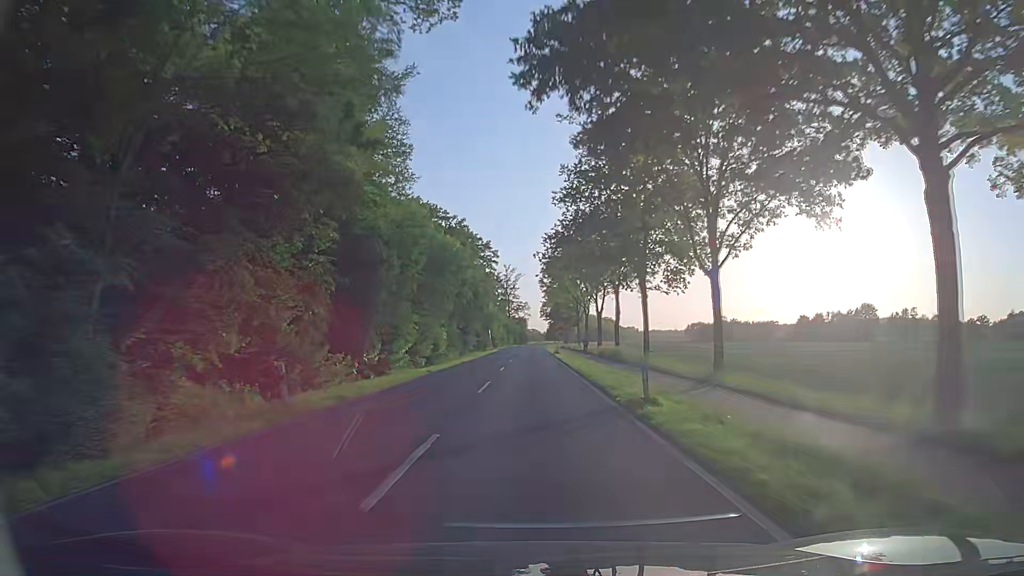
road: secondary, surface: asphalt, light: Day
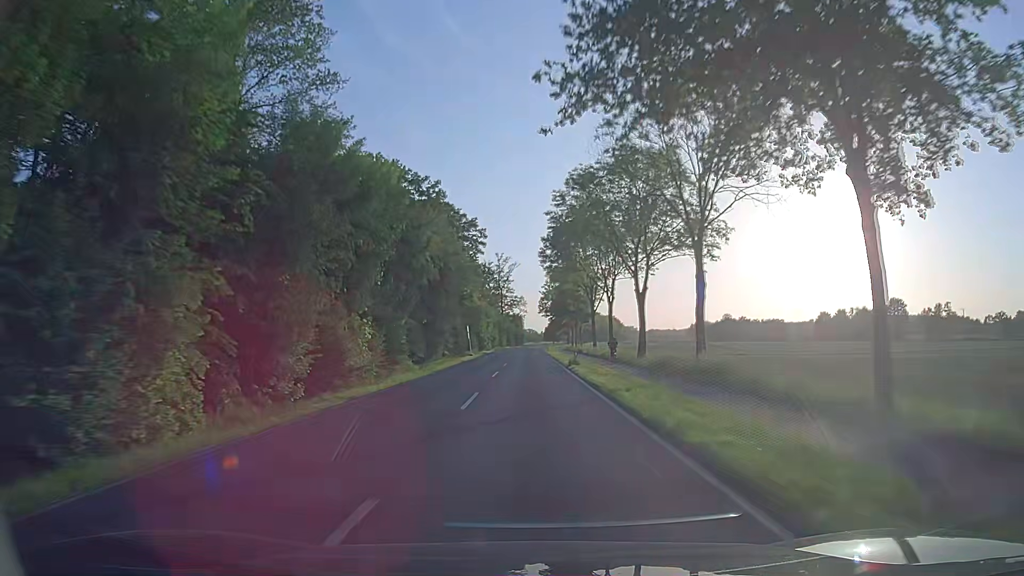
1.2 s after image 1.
(+0.4, +28.1) m; +1°
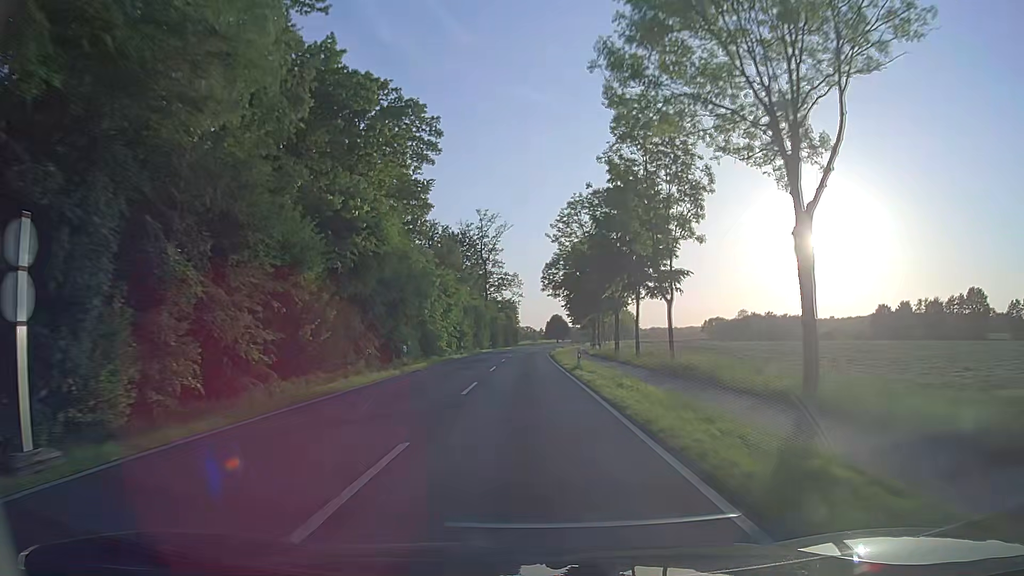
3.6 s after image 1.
(+0.3, +56.8) m; 0°
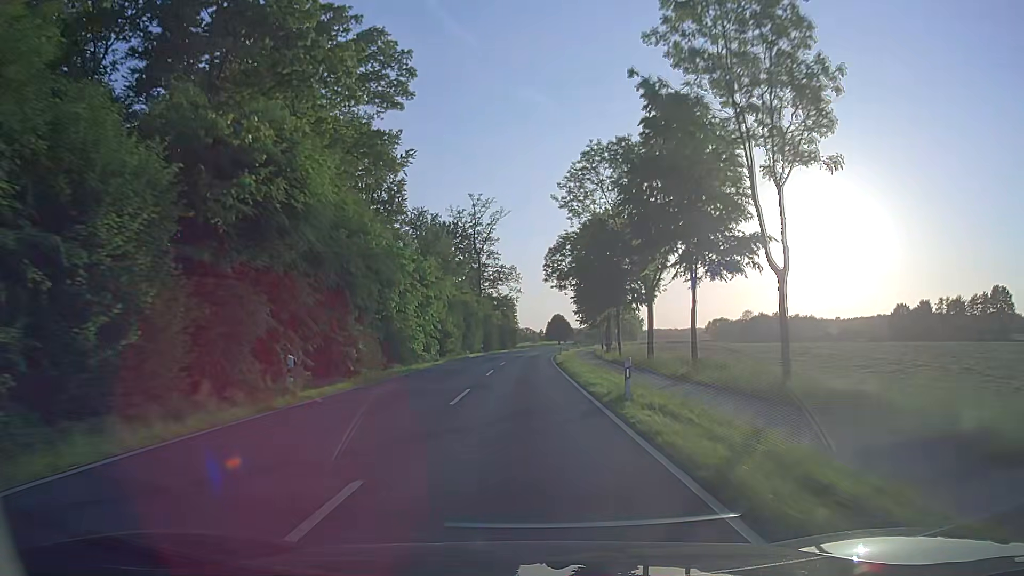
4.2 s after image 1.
(0.0, +14.2) m; 0°
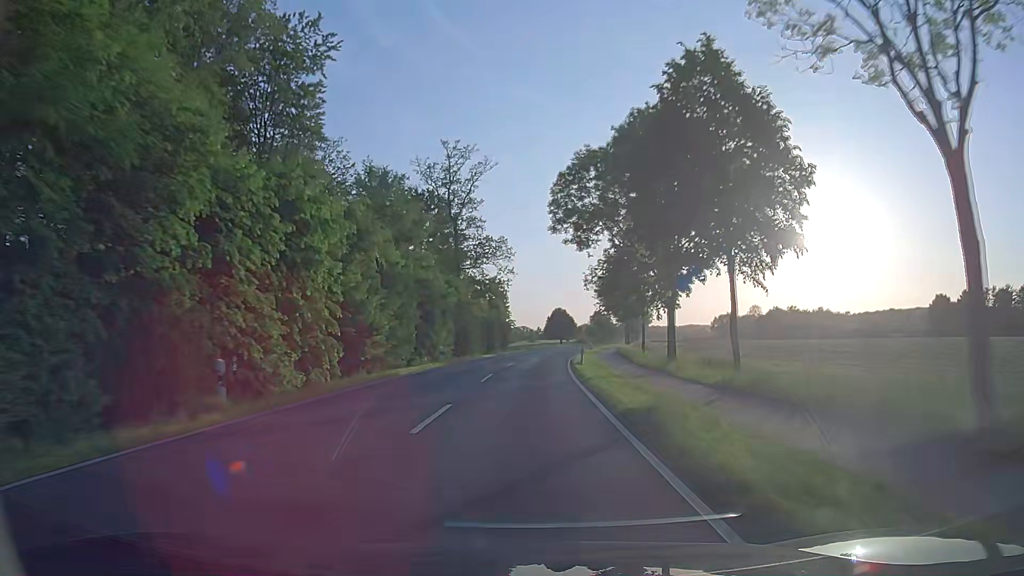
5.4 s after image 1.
(0.0, +28.4) m; 0°
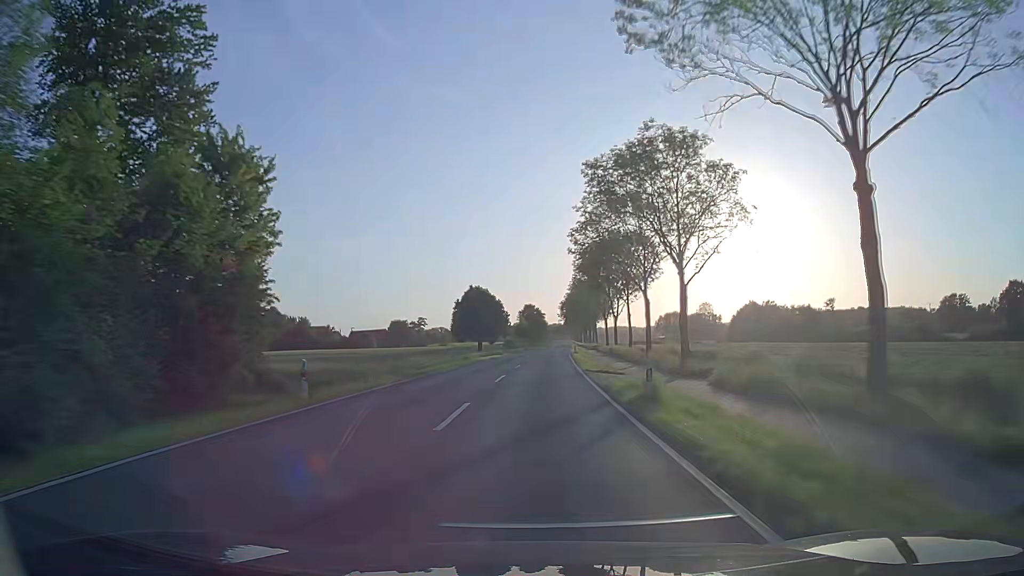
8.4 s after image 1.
(+3.5, +71.1) m; +7°
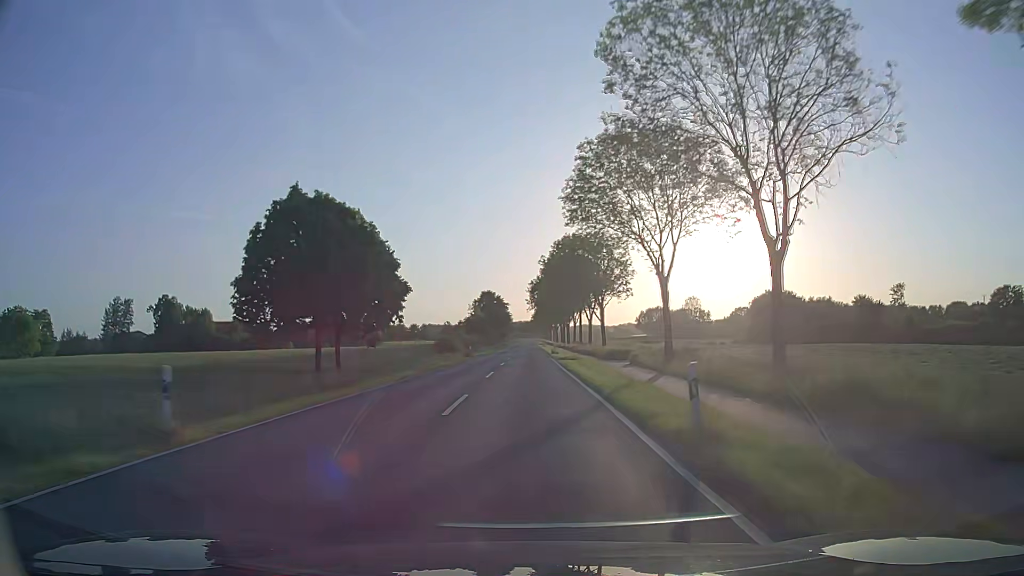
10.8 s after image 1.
(+1.9, +58.1) m; +3°
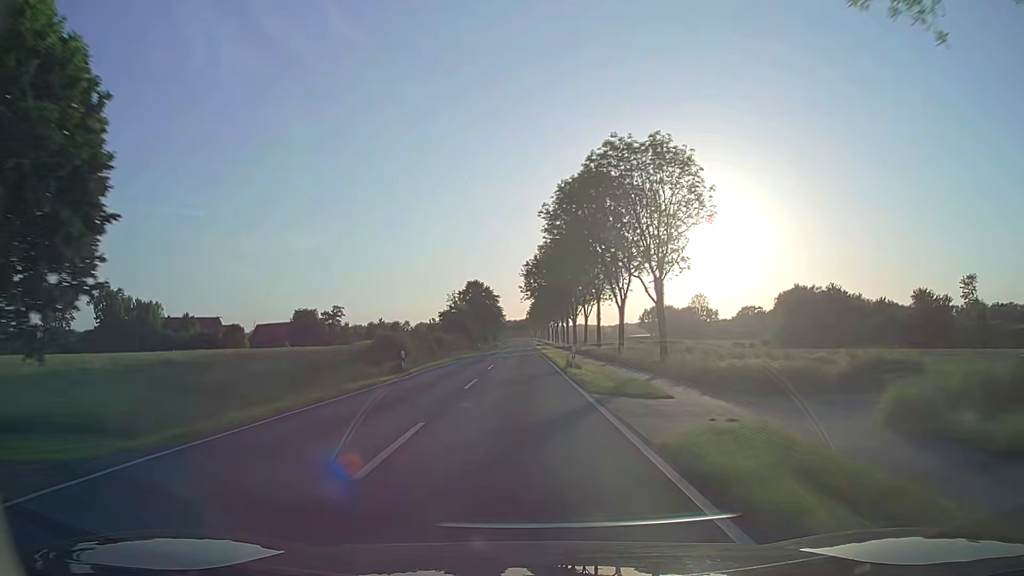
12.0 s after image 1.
(+0.1, +29.5) m; +1°
(0, +10) (0, +20) (0, +30) (0, +40) (0, +50) (0, +60) (-1, +70) (-1, +80) (-1, +90) (-1, +100) m
